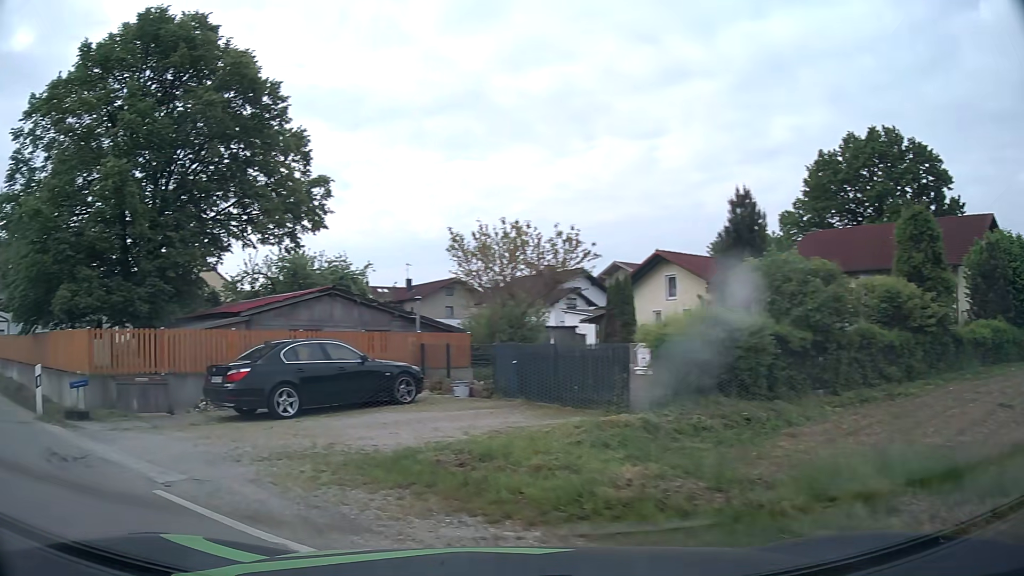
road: residential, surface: asphalt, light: Day
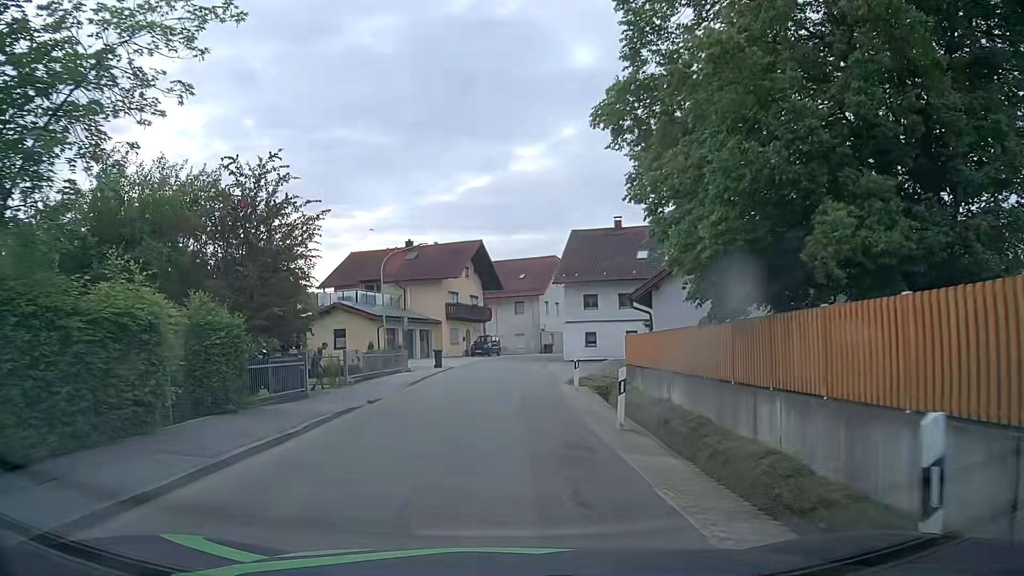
(-6.6, +9.2) m; -51°
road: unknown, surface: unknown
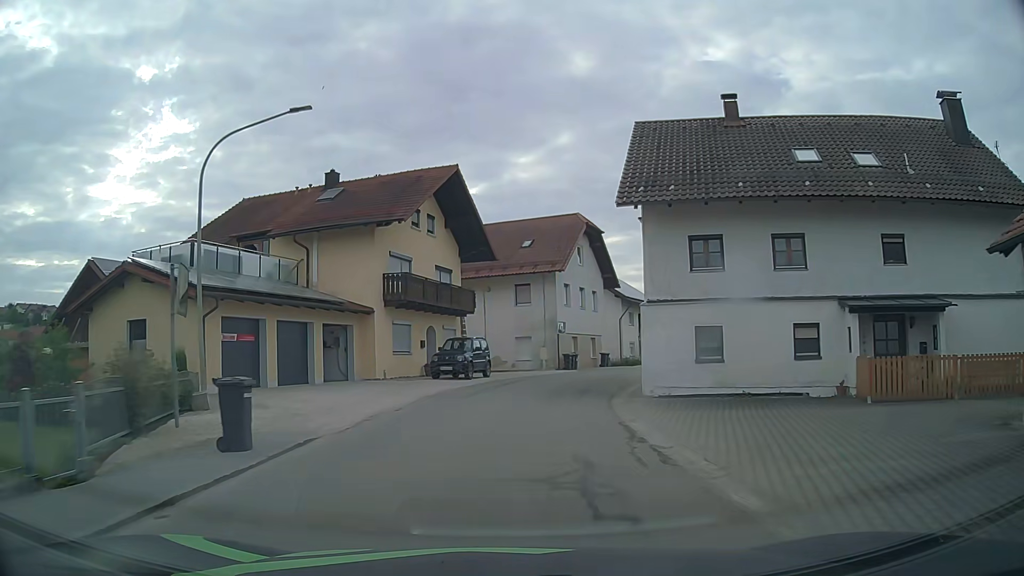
(-0.1, +26.1) m; 0°
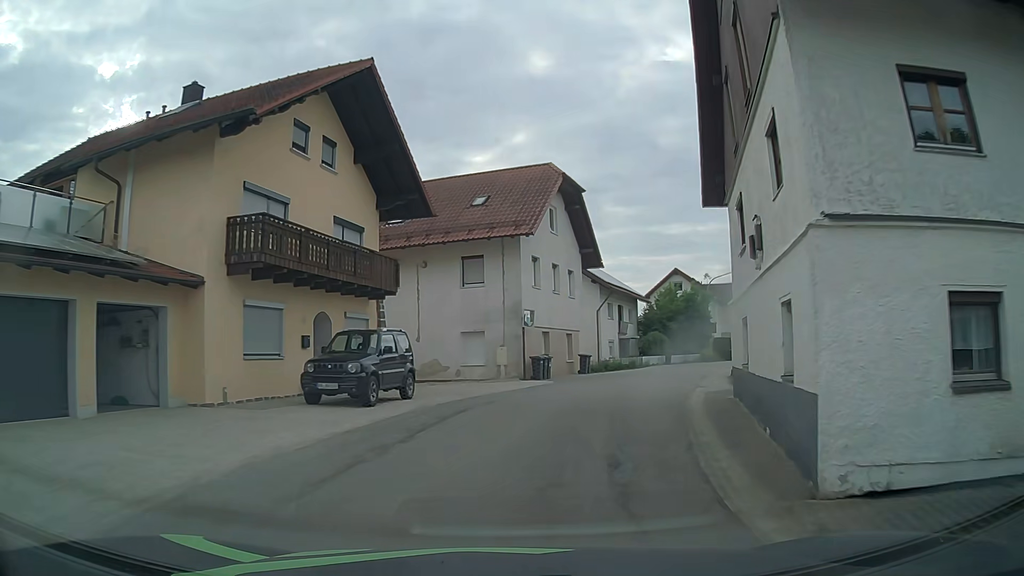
(+0.4, +12.1) m; +5°
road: tertiary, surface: asphalt
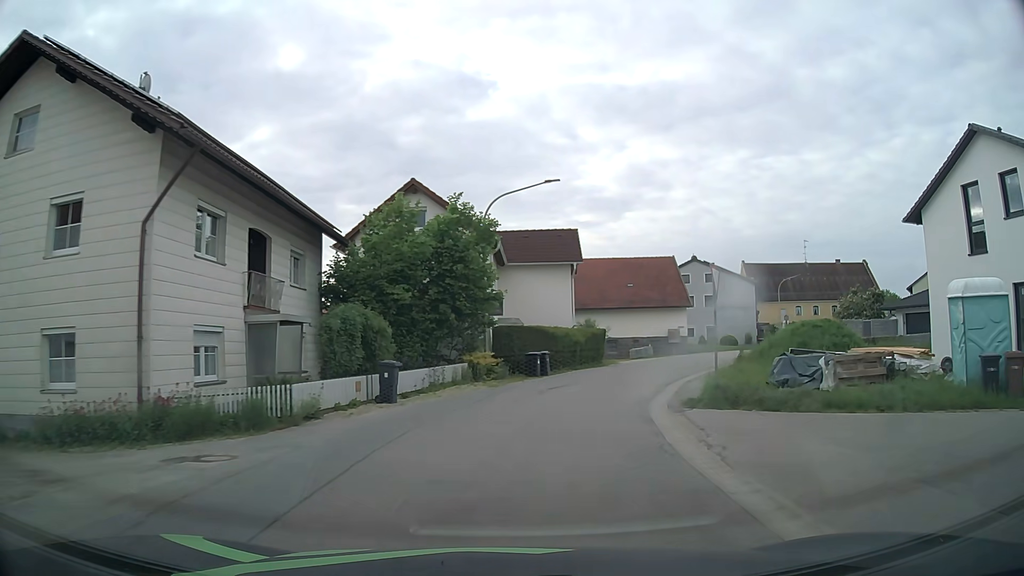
(+6.9, +31.1) m; +23°
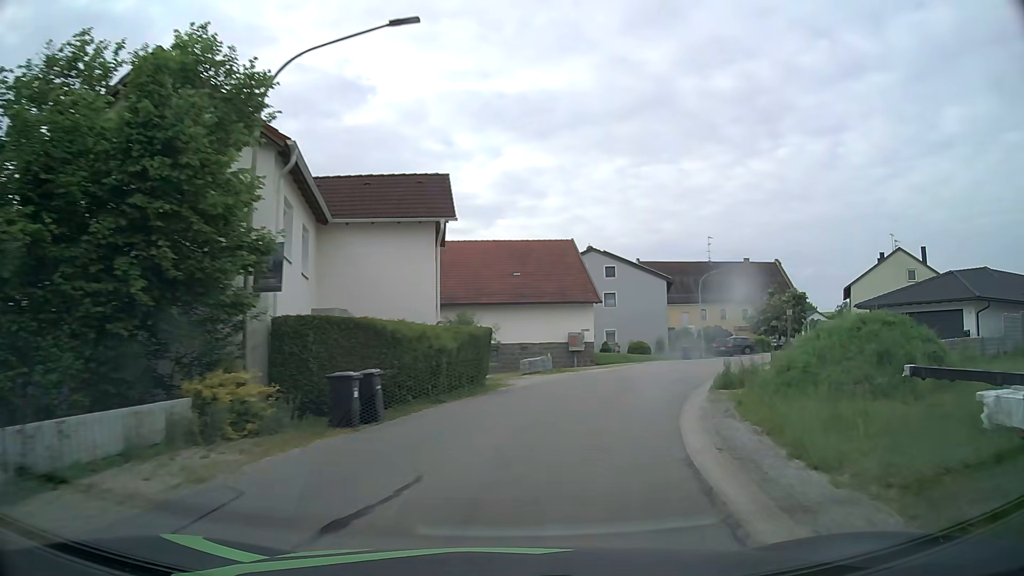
(+1.2, +13.7) m; +11°
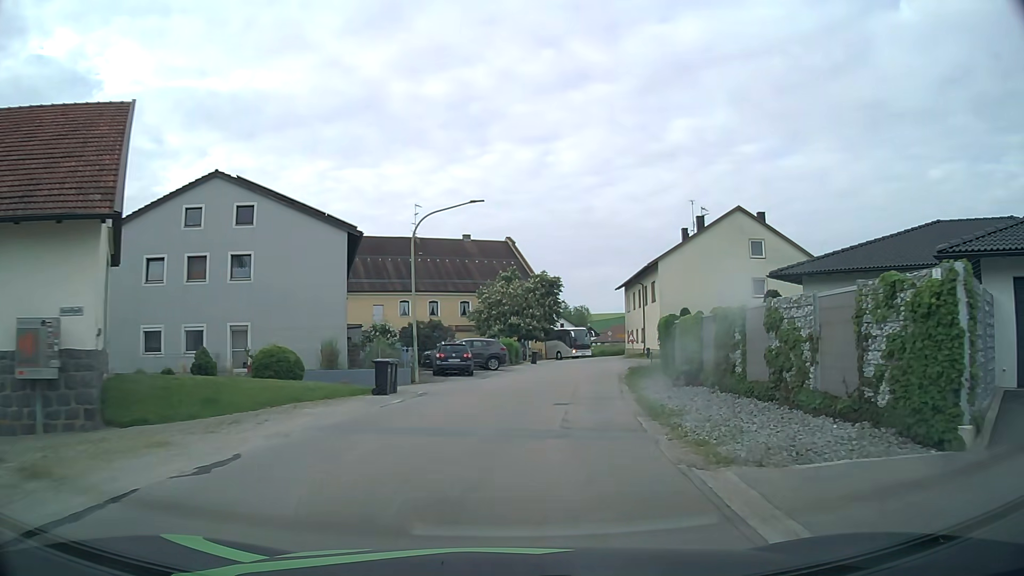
(+6.5, +27.3) m; +26°
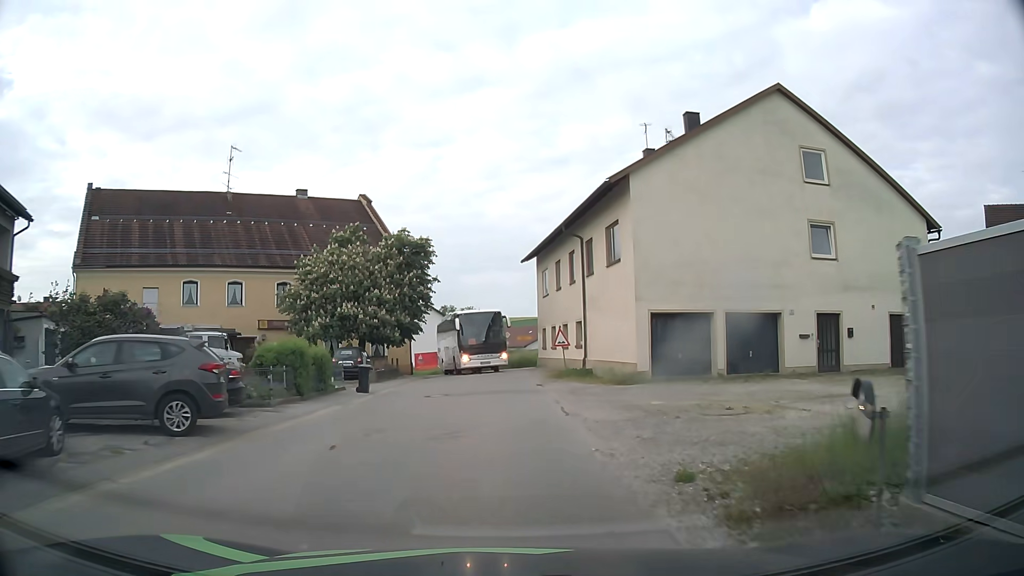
(+2.9, +24.3) m; +9°
(0, +10) (0, +20) (0, +30) (0, +40) (-3, +50) (-7, +58) (-14, +66) (-21, +73) (-29, +79) (-36, +87) m
